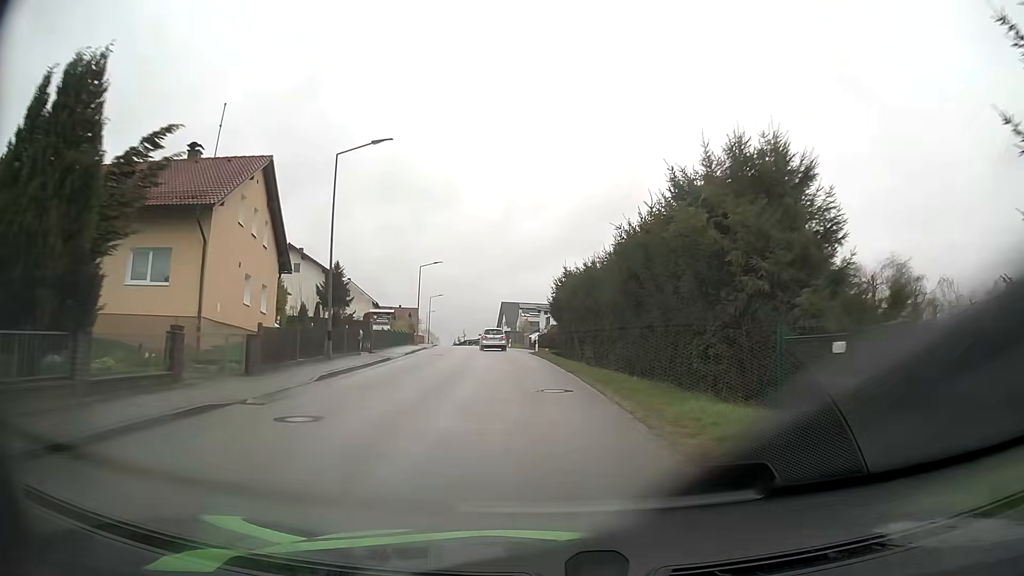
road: tertiary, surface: asphalt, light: Day
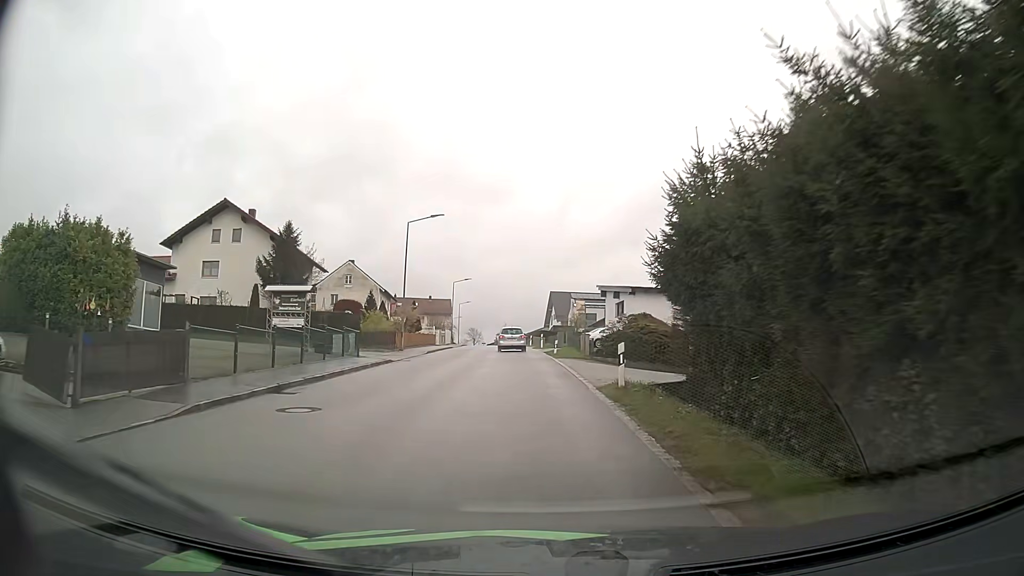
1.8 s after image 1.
(-1.0, +25.4) m; -4°
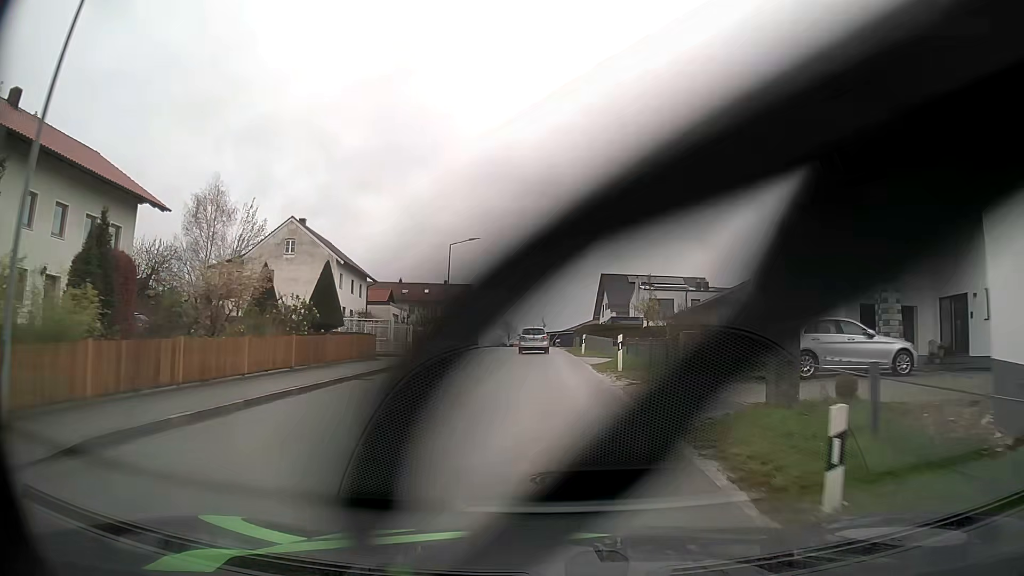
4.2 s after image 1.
(-1.2, +32.5) m; -3°
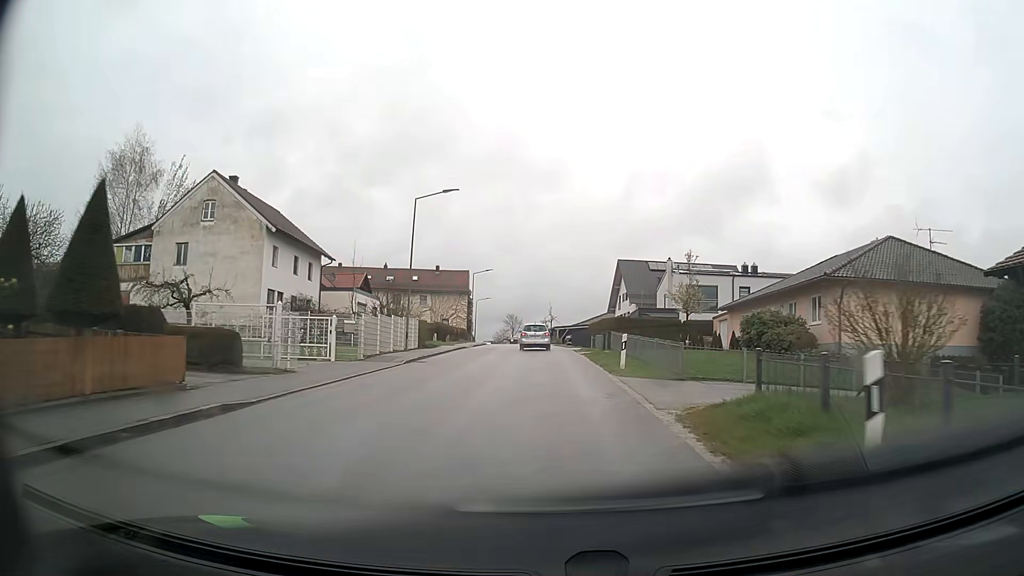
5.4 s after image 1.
(-0.2, +15.4) m; -1°
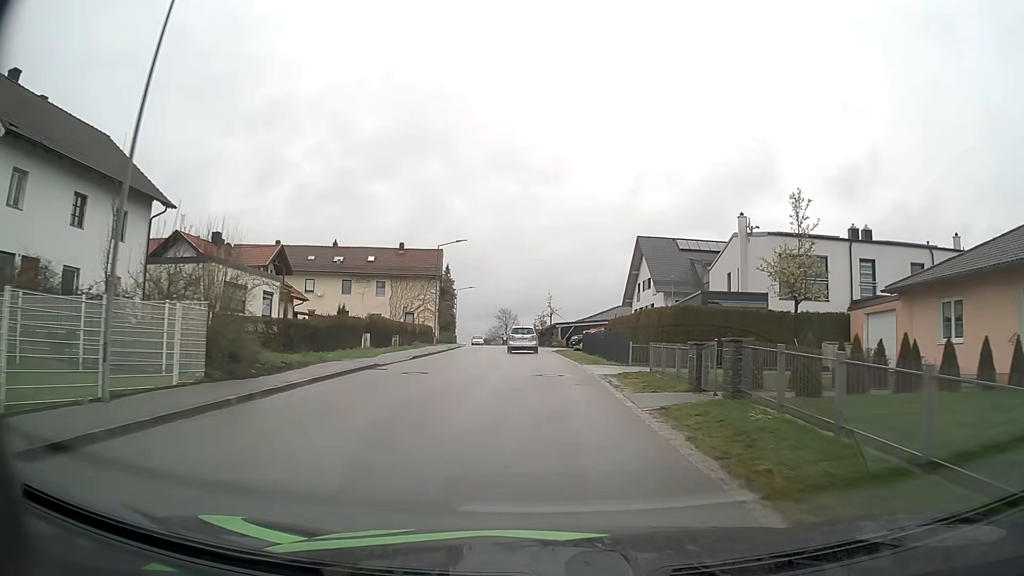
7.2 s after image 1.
(0.0, +22.8) m; 0°
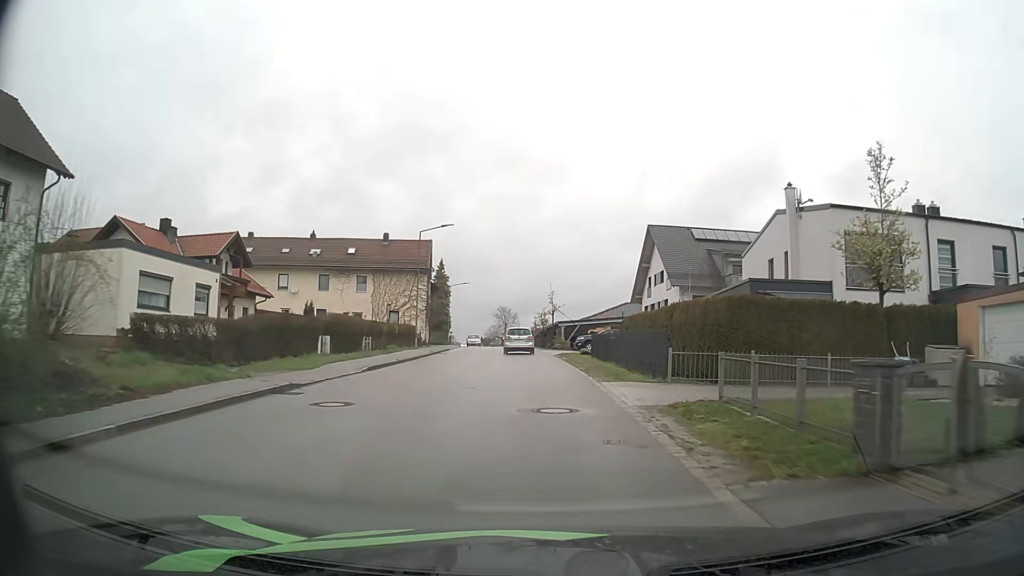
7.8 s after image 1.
(0.0, +7.6) m; 0°
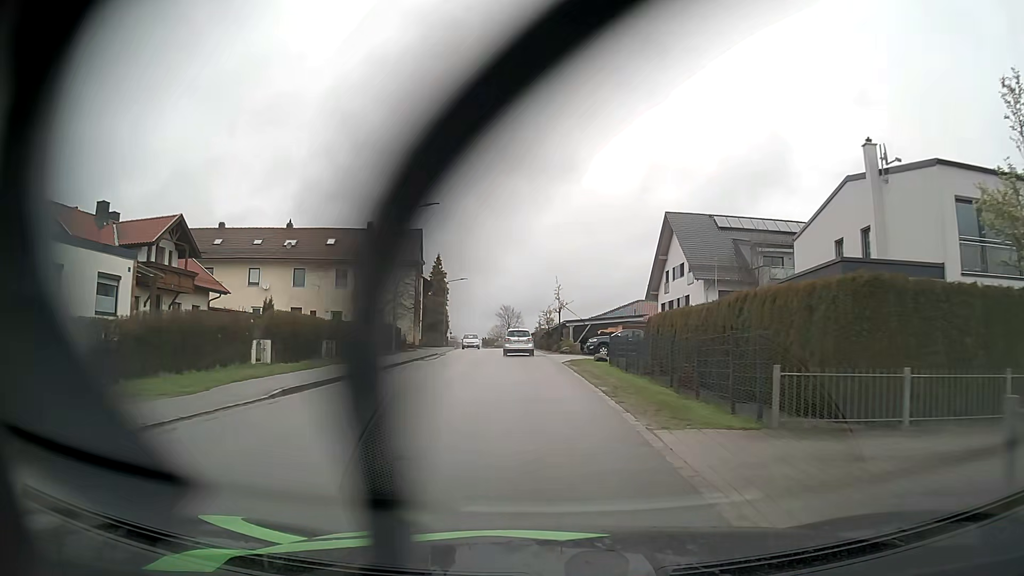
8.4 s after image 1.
(0.0, +7.6) m; 0°
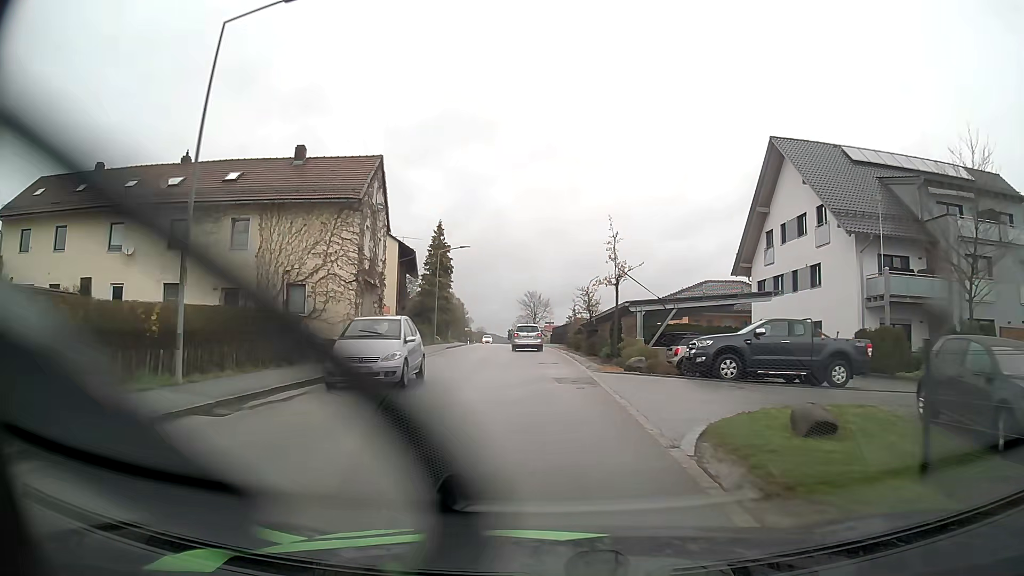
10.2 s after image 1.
(-0.5, +23.1) m; -2°
(0, +10) (0, +20) (-1, +30) (-1, +40) (-2, +50) (-3, +60) (-3, +70) (-4, +80) (-5, +90) (-6, +100) m
